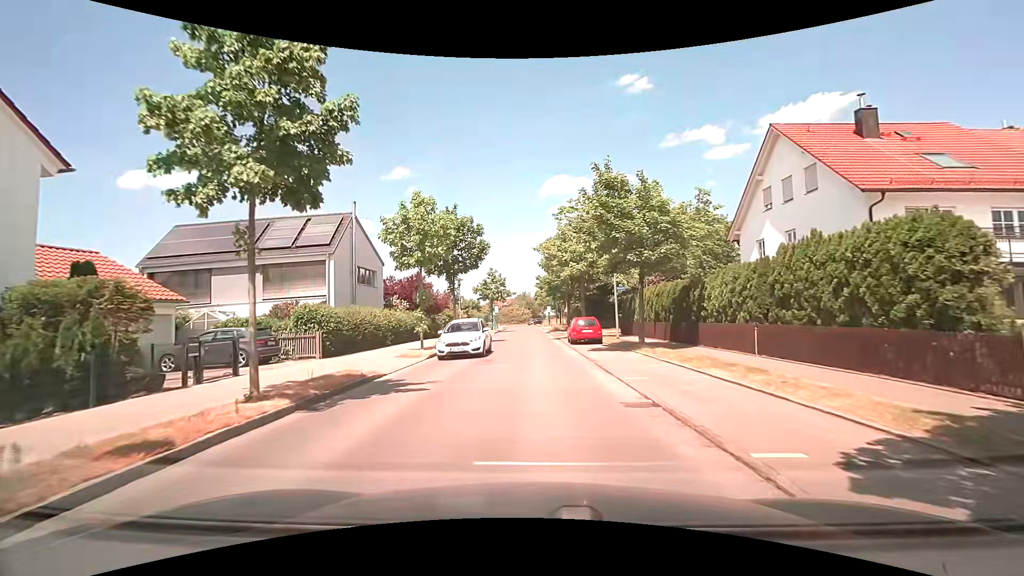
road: residential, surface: asphalt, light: Day
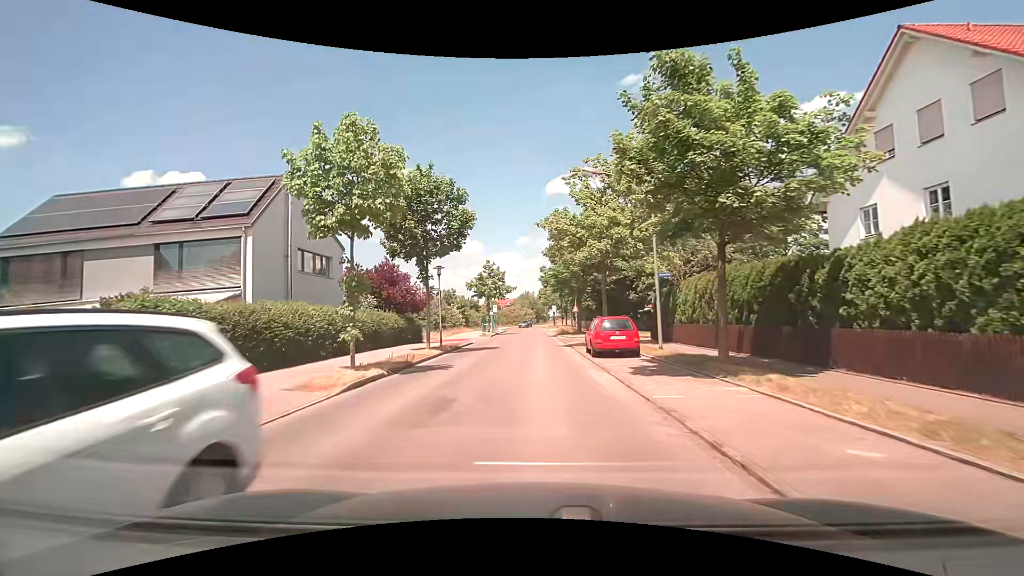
(0.0, +8.9) m; 0°
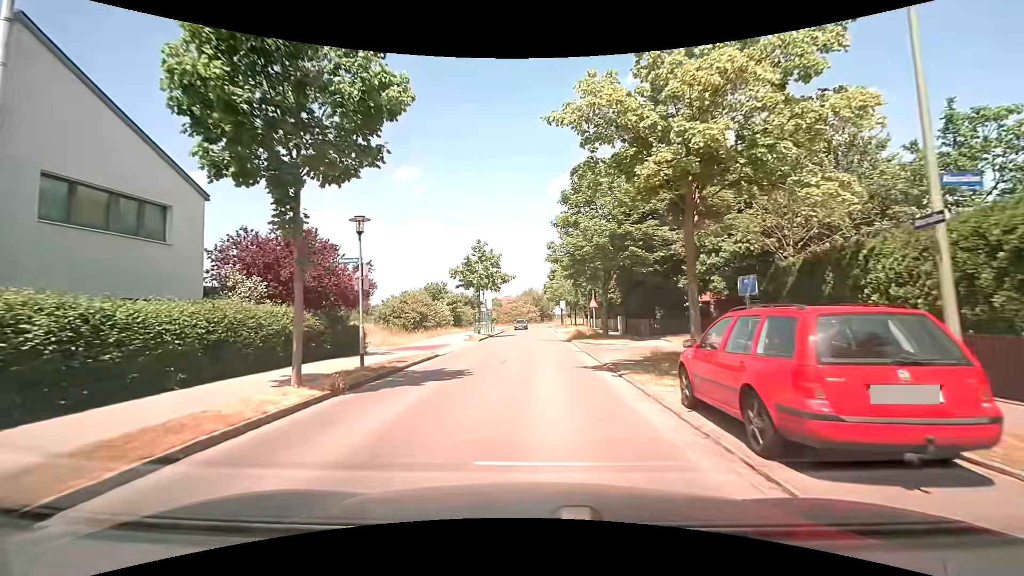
(-0.1, +13.2) m; -1°
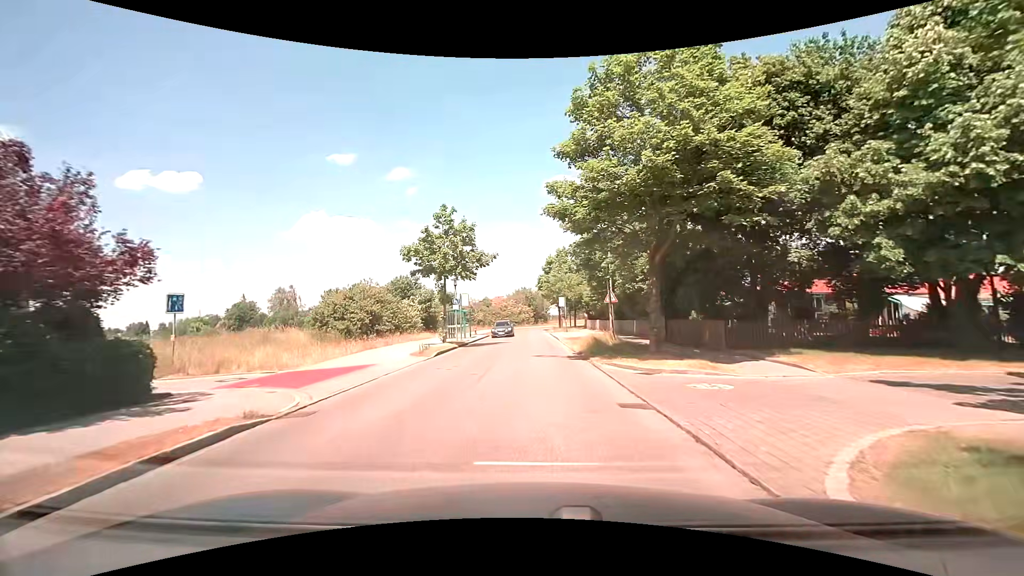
(+0.2, +13.2) m; 0°
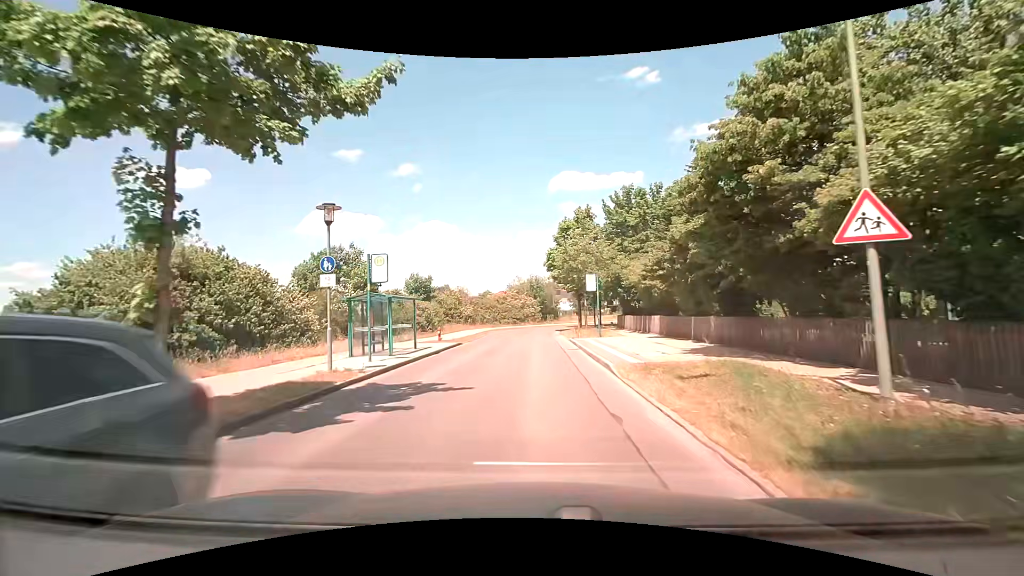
(+0.2, +22.0) m; 0°
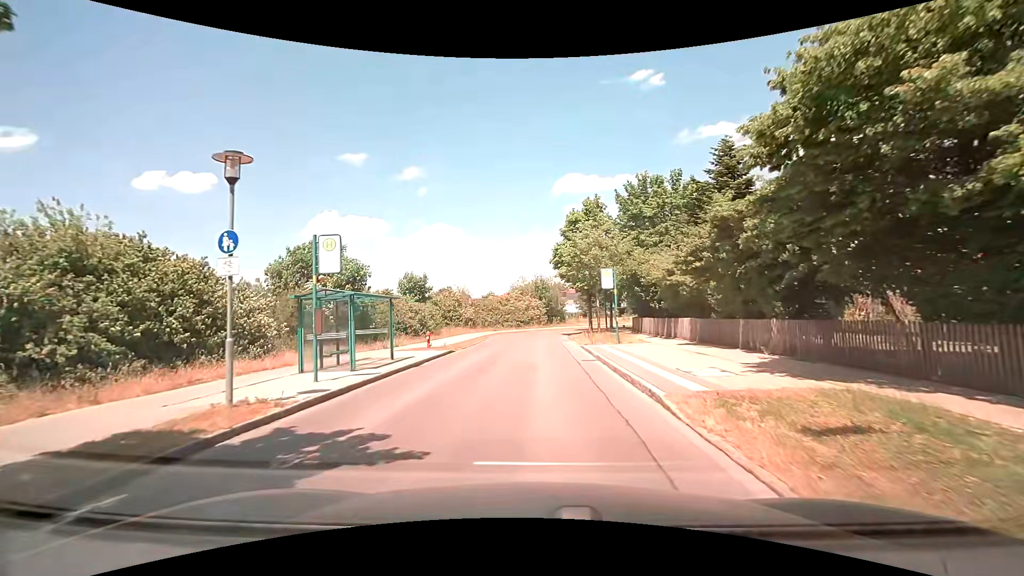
(0.0, +4.4) m; 0°
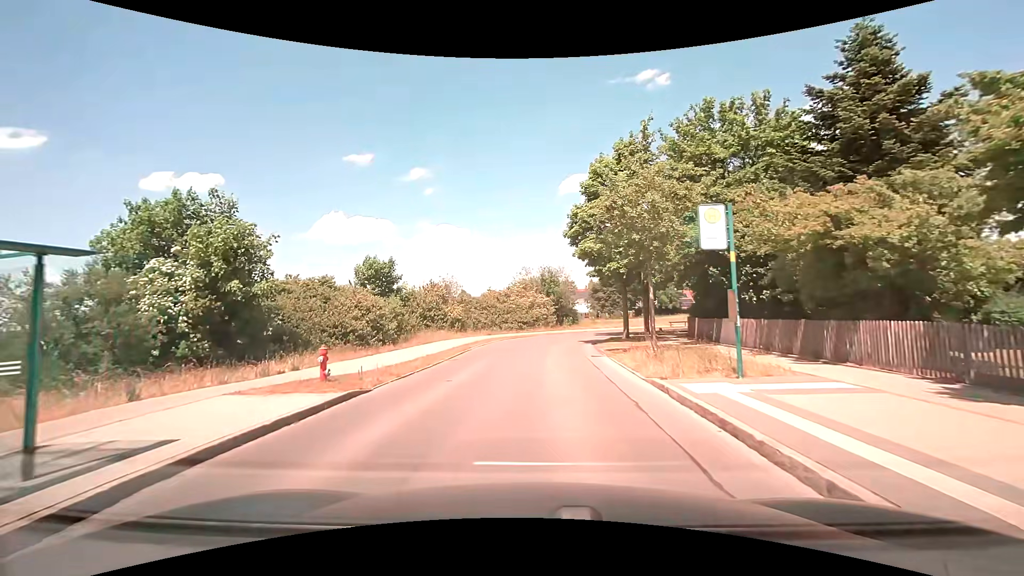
(-0.1, +13.1) m; 0°
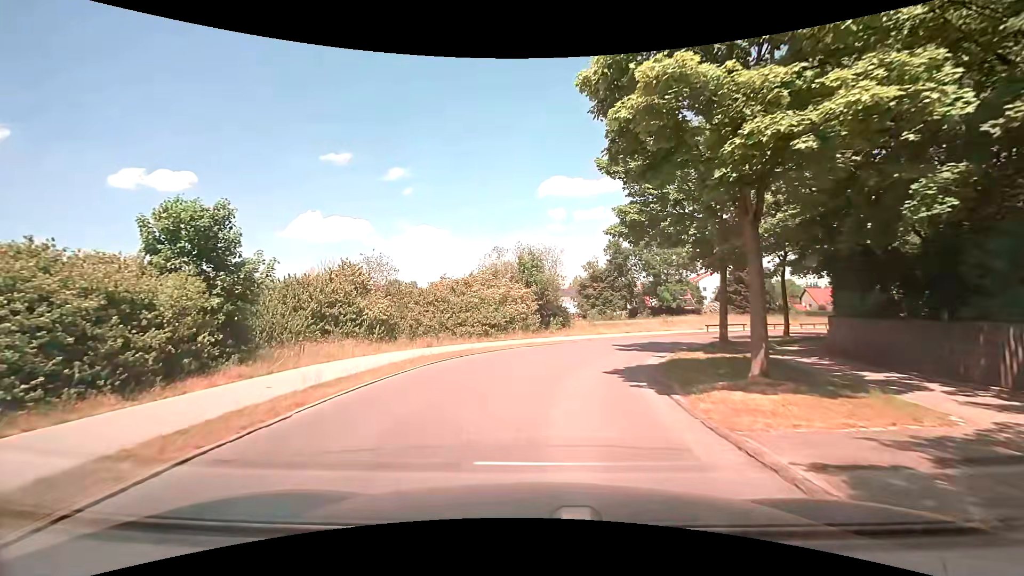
(+0.2, +17.3) m; +2°
(0, +10) (+3, +20) (+8, +28) (+16, +35) (+24, +41) (+32, +47) (+40, +53) (+48, +59) (+56, +65) (+64, +70) m
